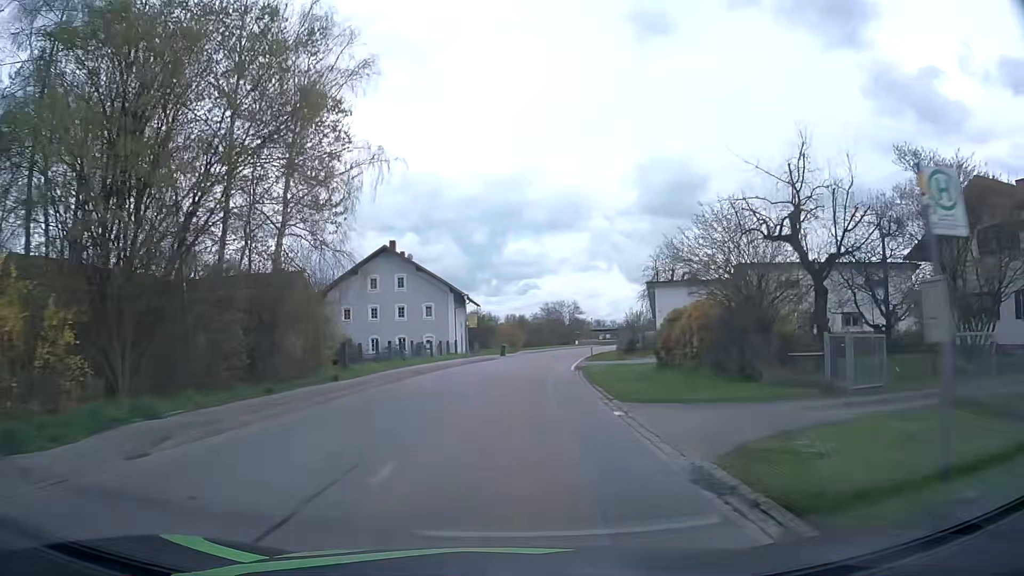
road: tertiary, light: Day
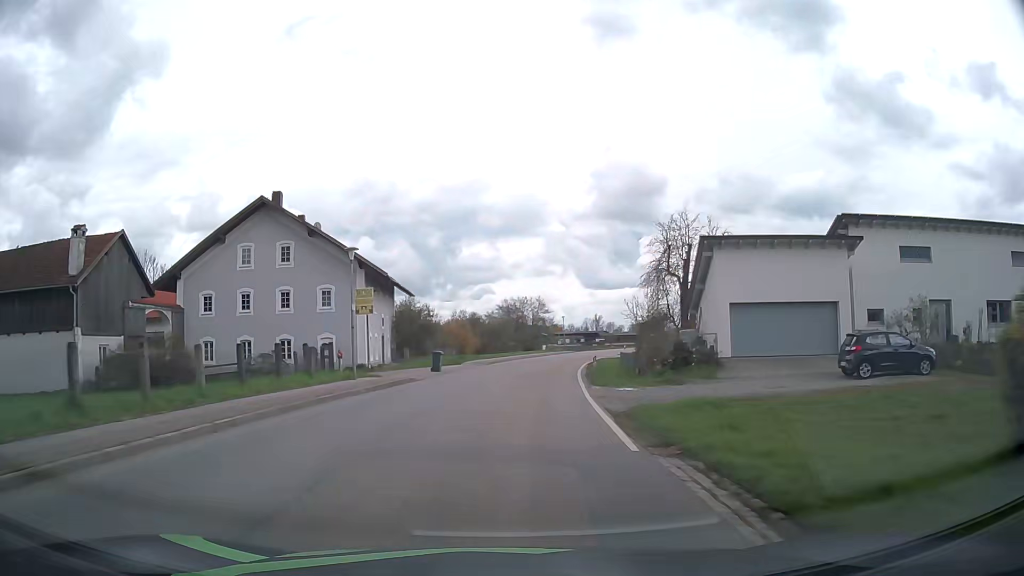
(+0.8, +23.9) m; +4°
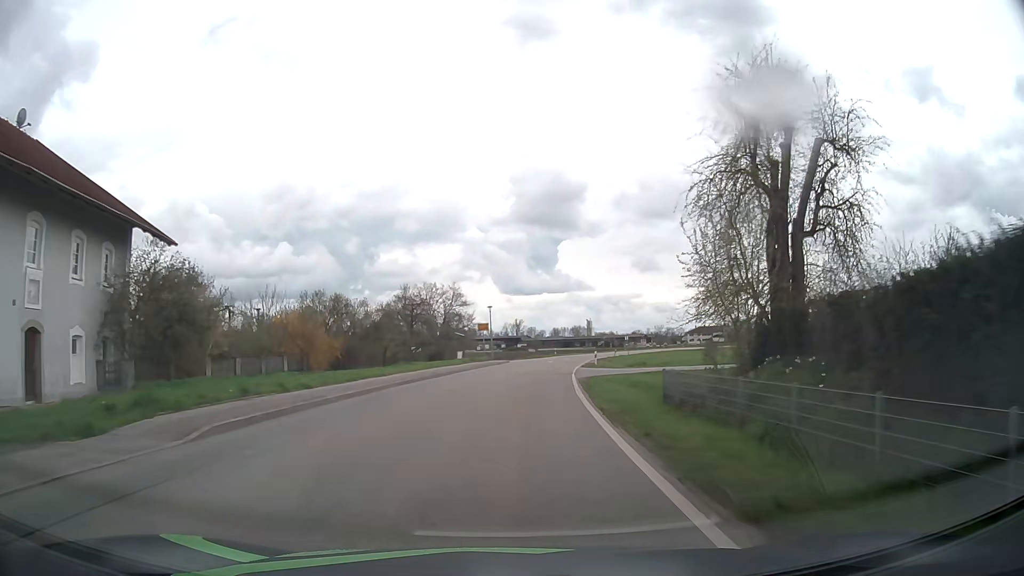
(+1.8, +32.3) m; +7°
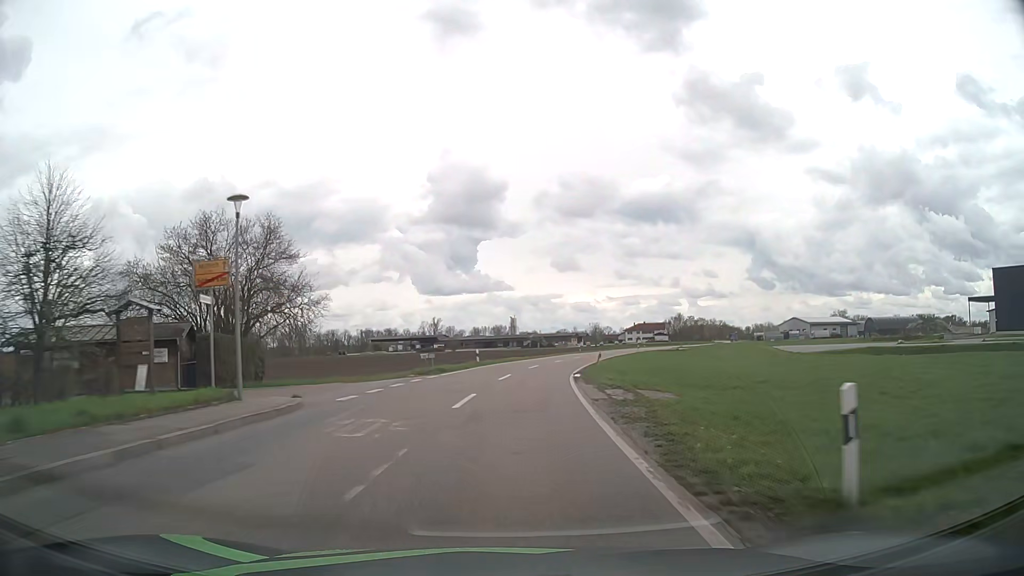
(+2.7, +42.4) m; +7°
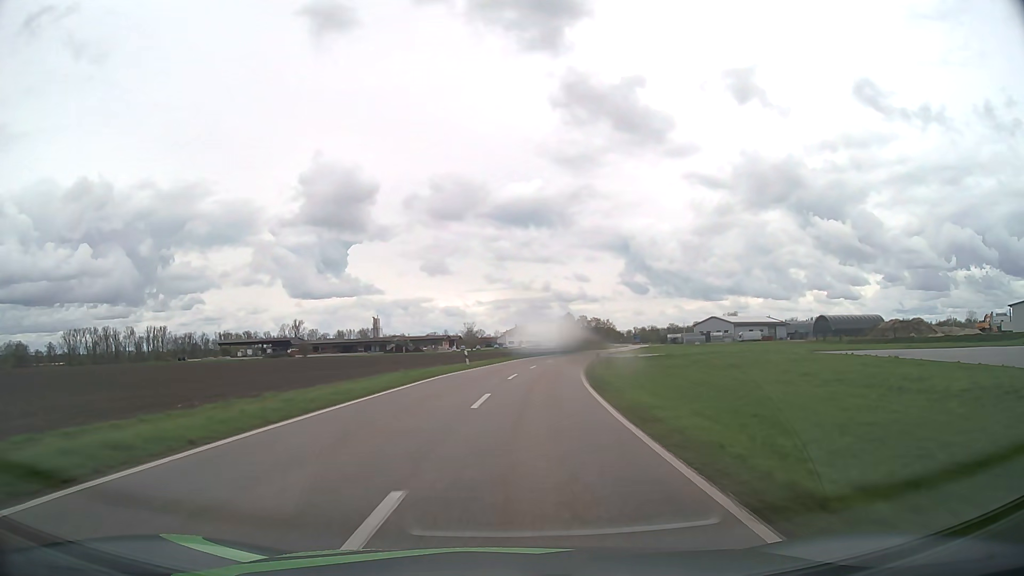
(+4.0, +48.8) m; +11°
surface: asphalt
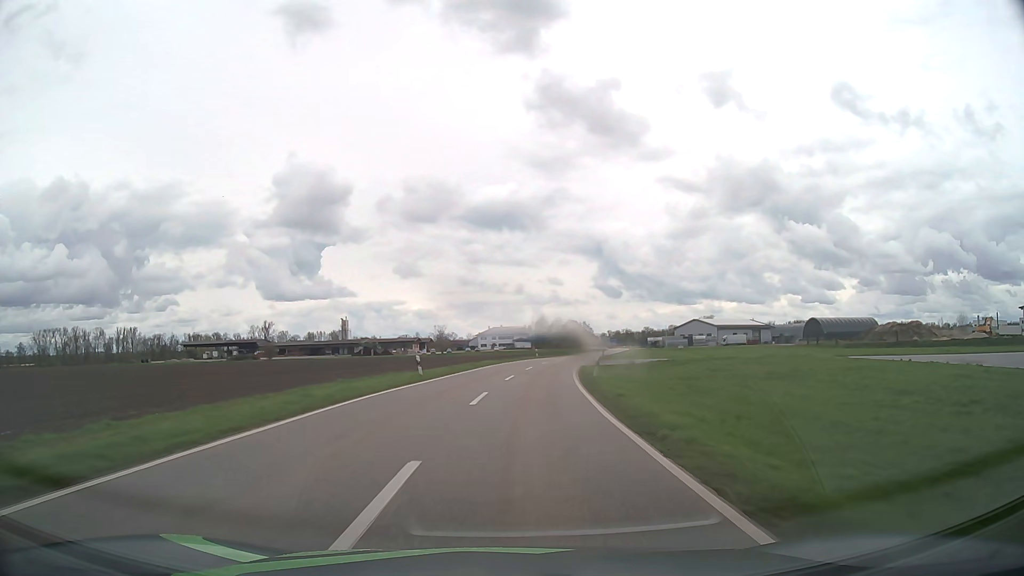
(+0.2, +10.7) m; +2°
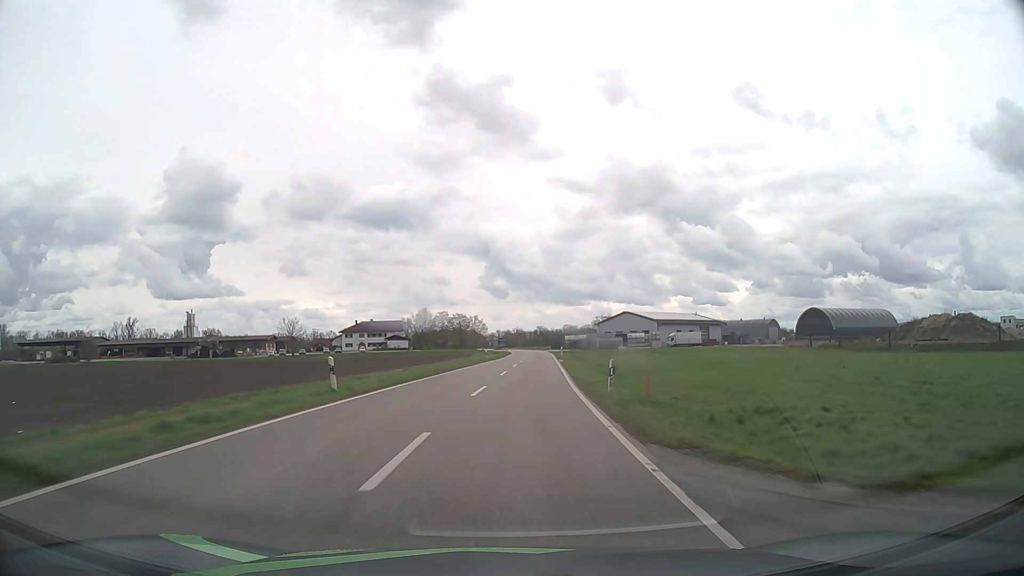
(+5.1, +58.0) m; +10°
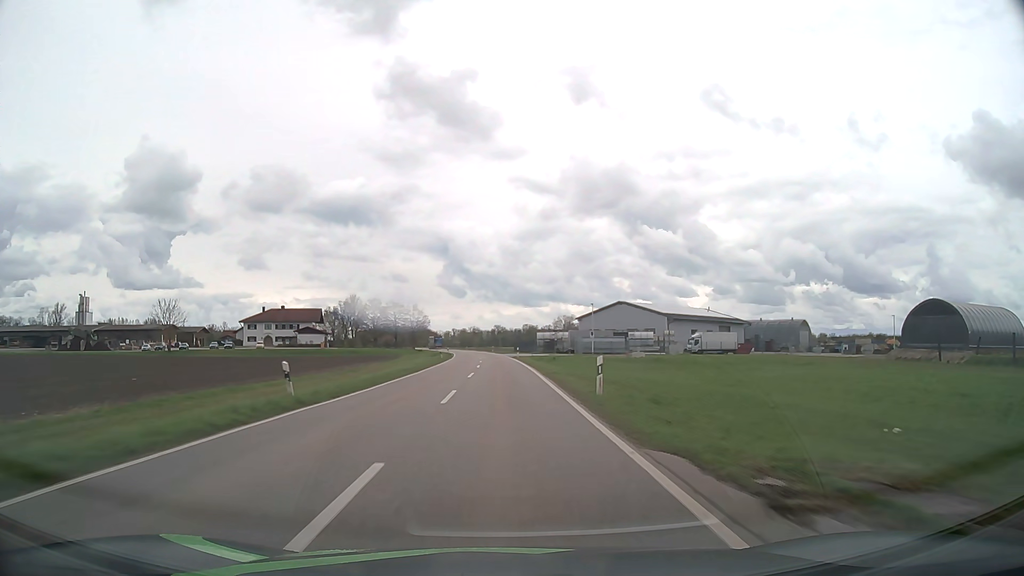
(+2.4, +51.3) m; +4°
(0, +10) (0, +20) (0, +30) (0, +40) (-1, +50) (-1, +60) (-2, +70) (-2, +80) (-3, +90) (-3, +100) m
